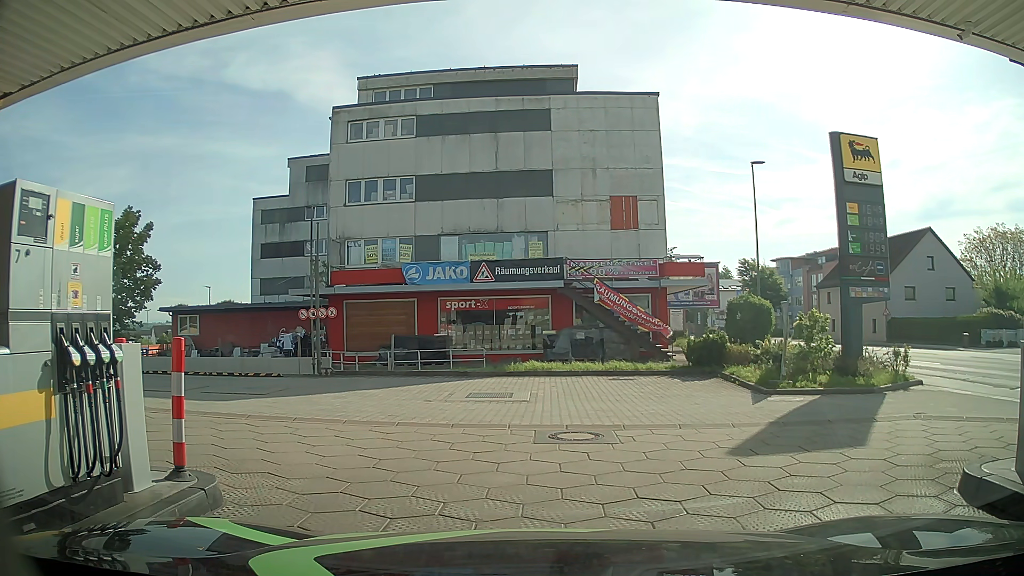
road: service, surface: paving_stones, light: Day
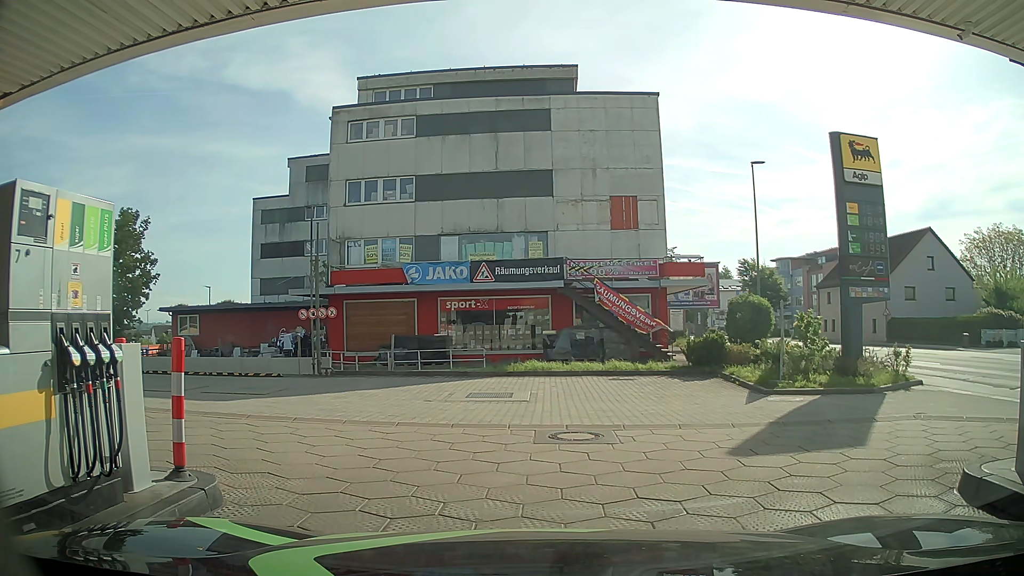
(0.0, 0.0) m; 0°
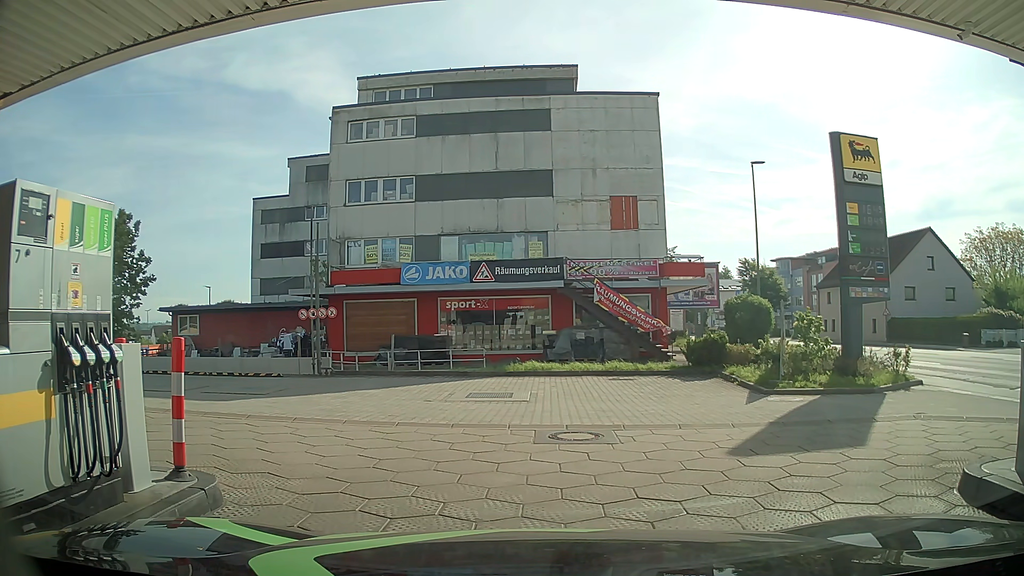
(0.0, 0.0) m; 0°
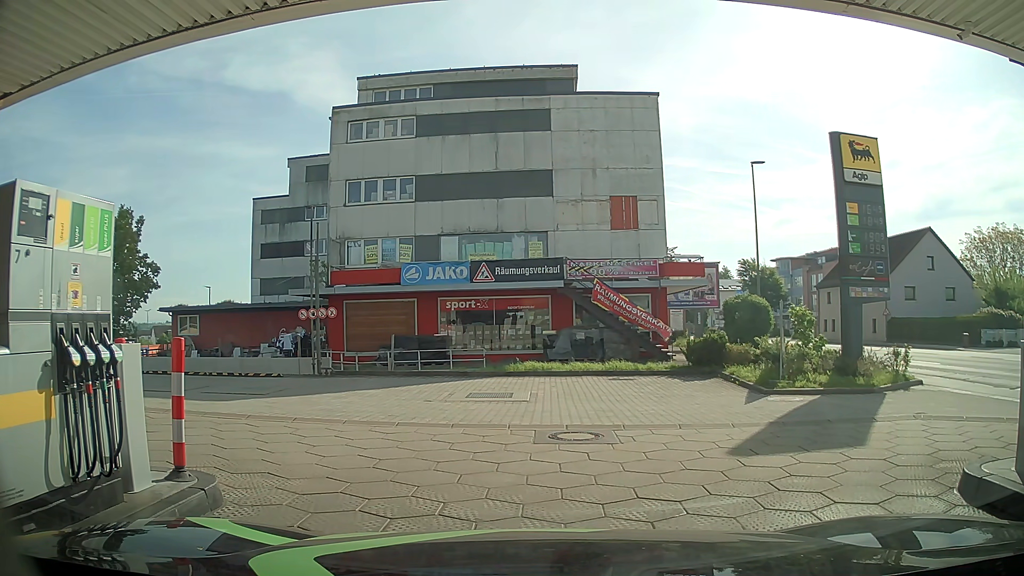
(0.0, 0.0) m; 0°
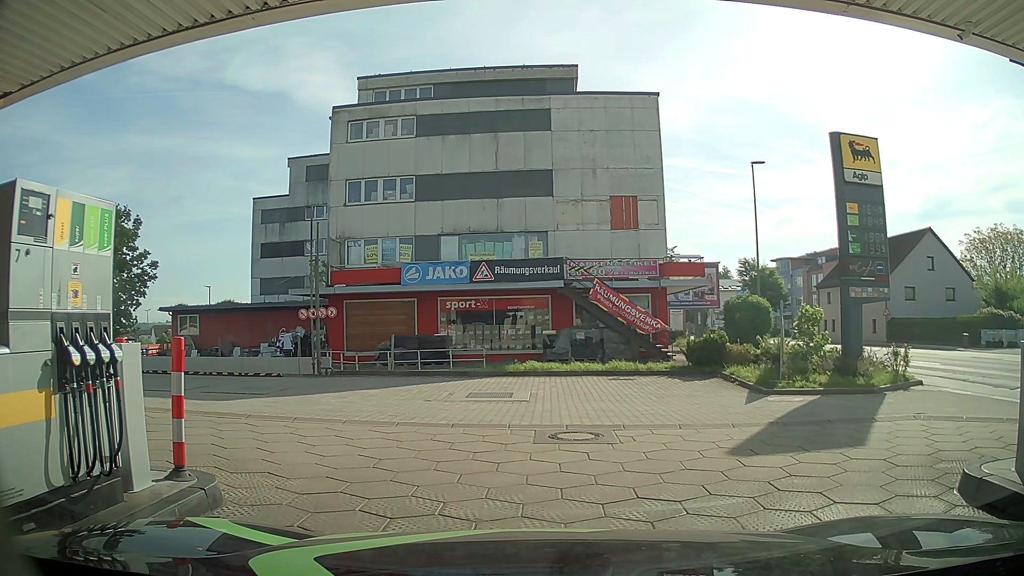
(0.0, 0.0) m; 0°
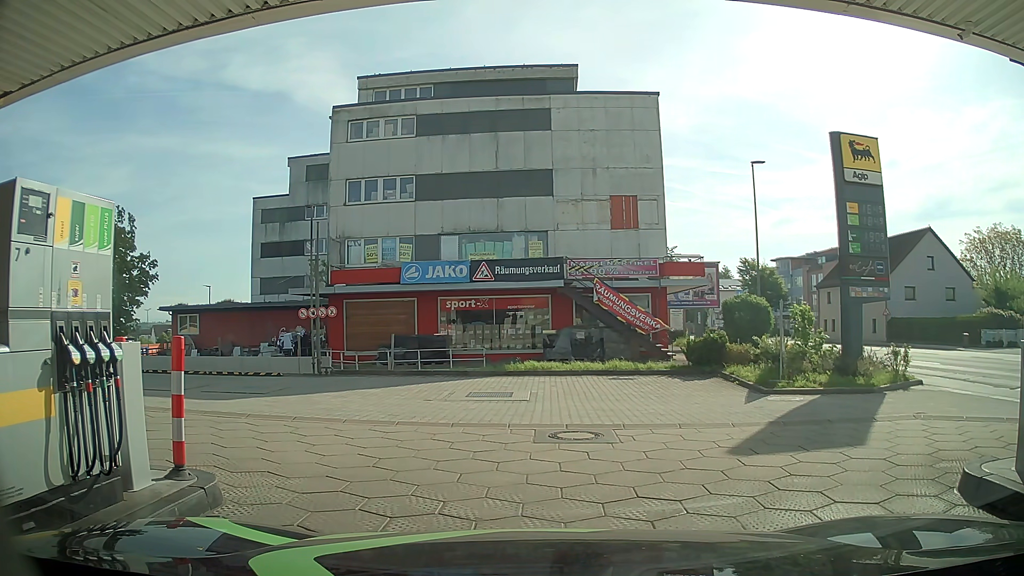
(0.0, 0.0) m; 0°
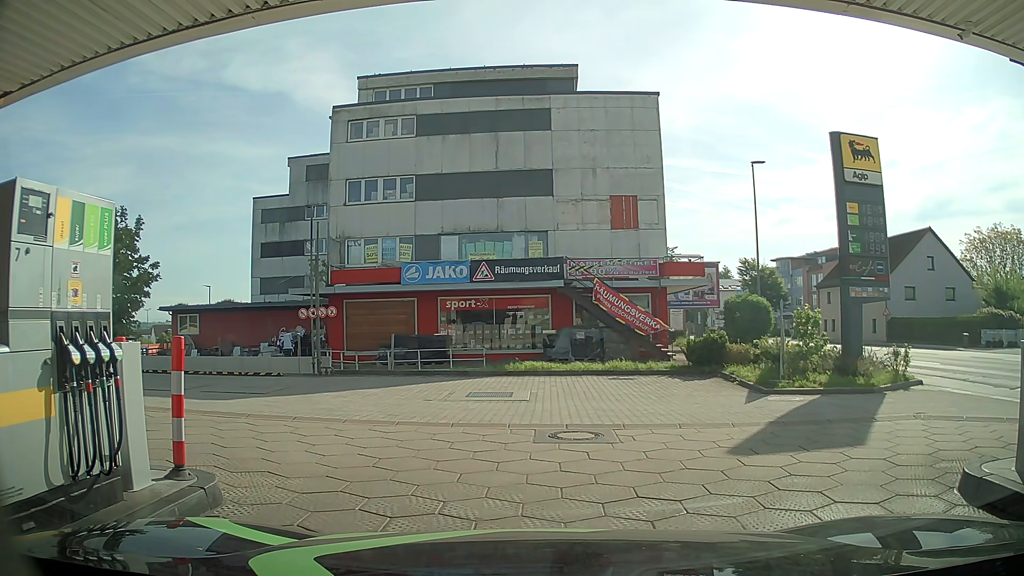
(0.0, 0.0) m; 0°
